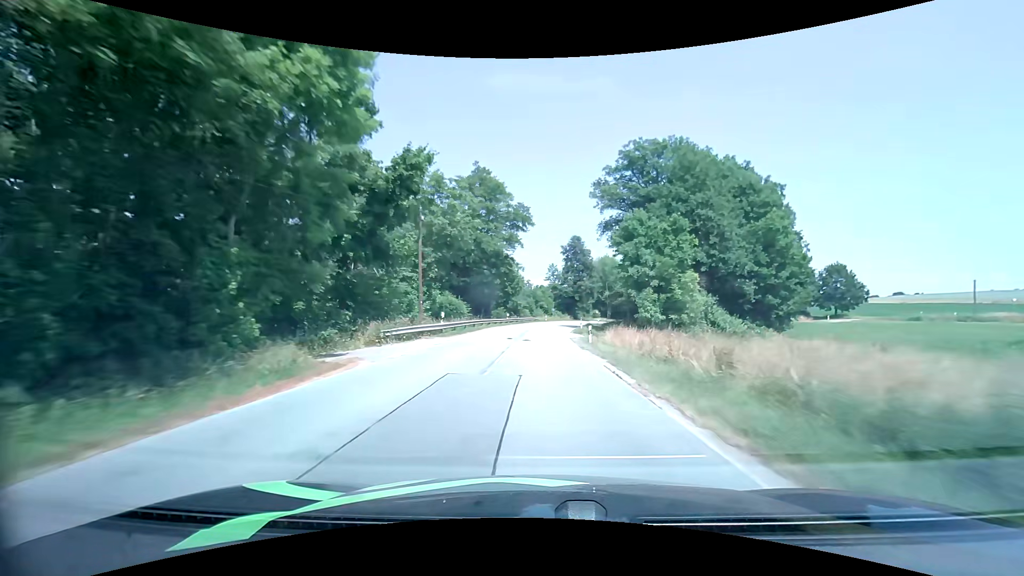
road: secondary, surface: asphalt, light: Day
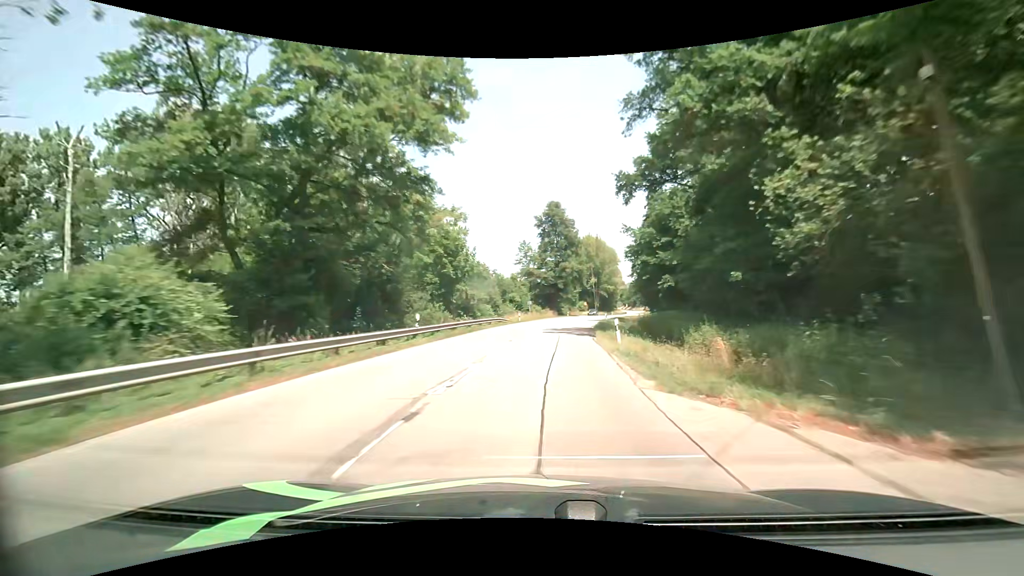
(+0.4, +36.5) m; +3°
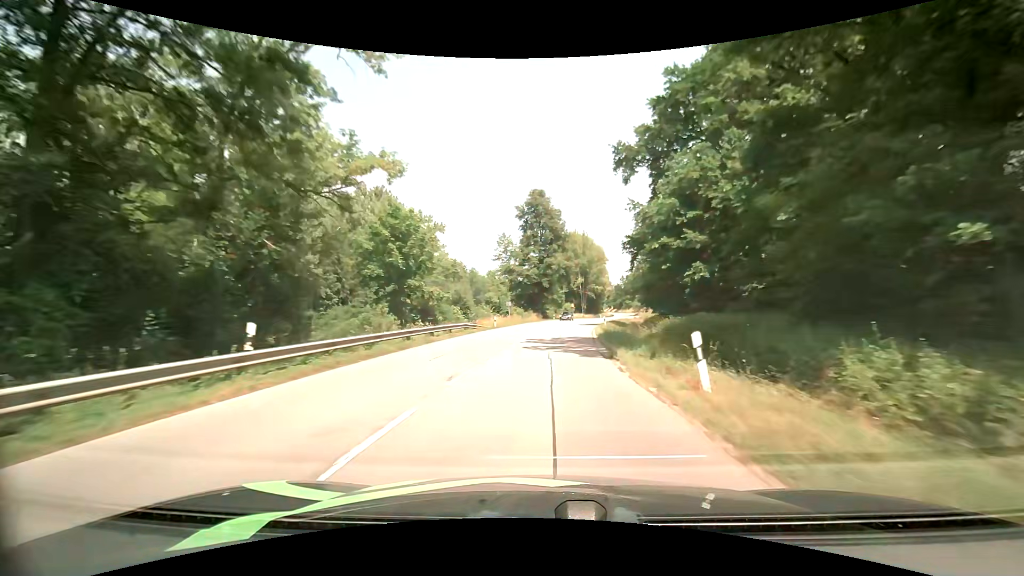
(+0.1, +11.9) m; +1°
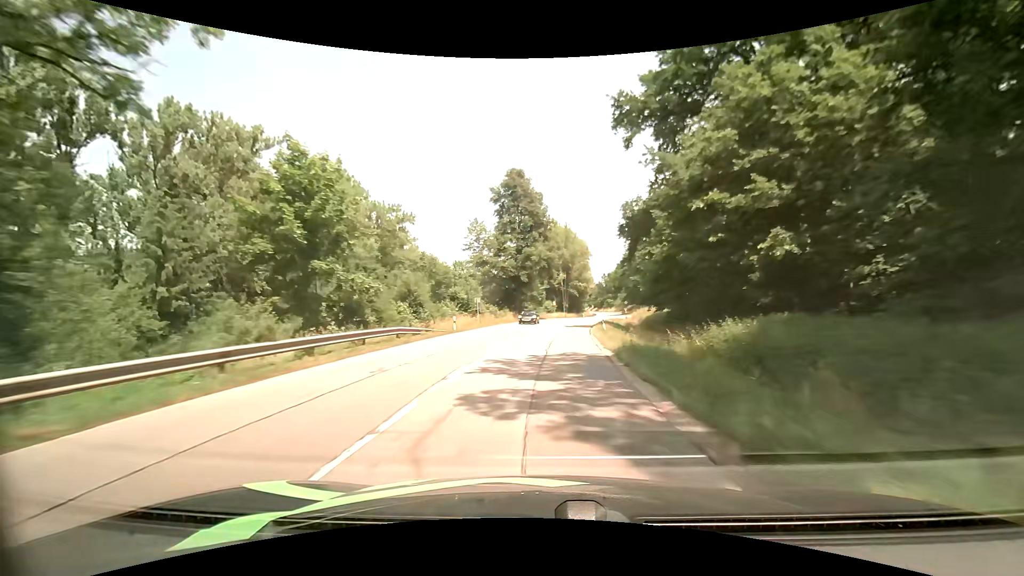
(+0.3, +11.8) m; +3°
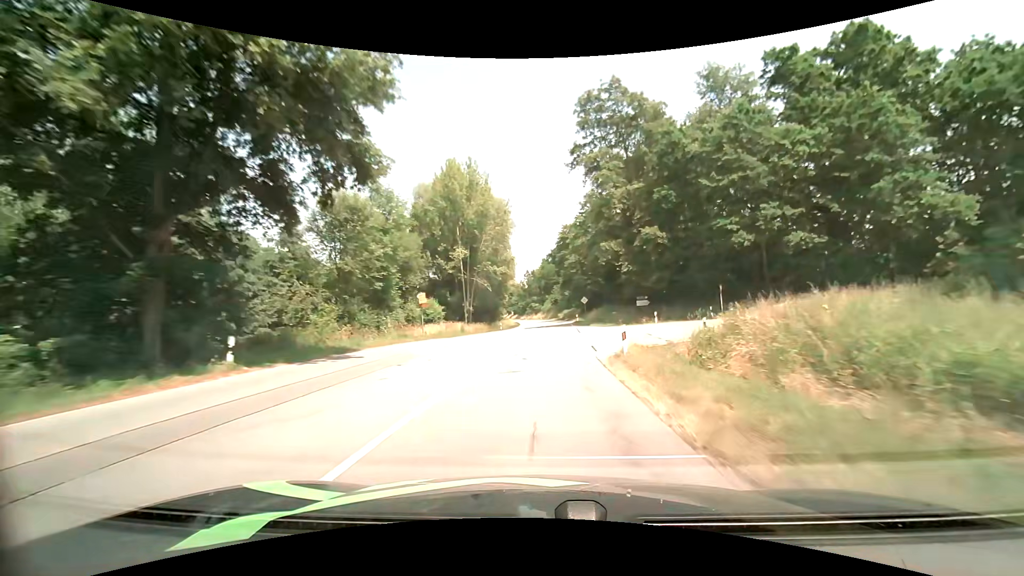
(+4.8, +58.8) m; +9°
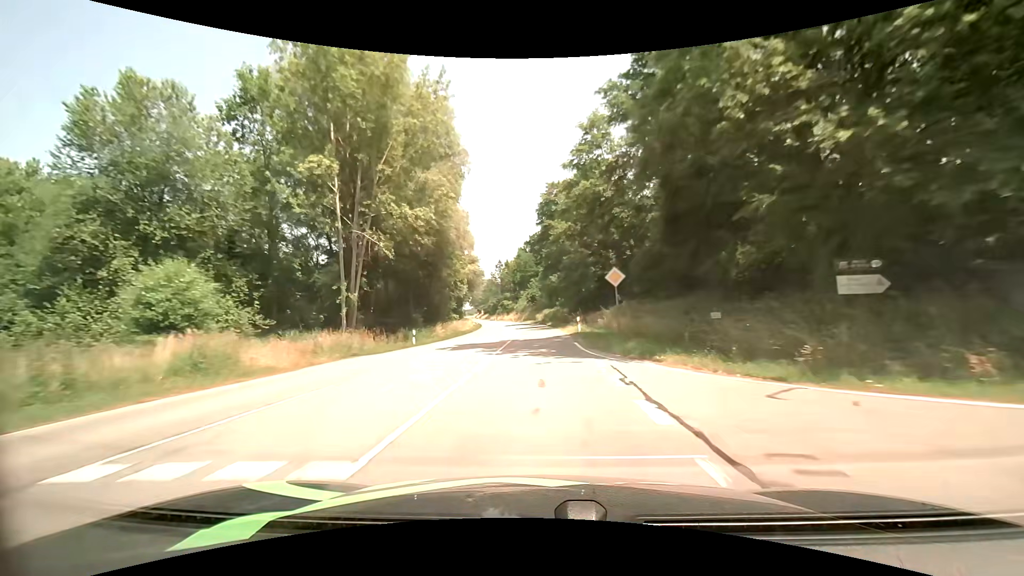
(+1.1, +36.7) m; +3°
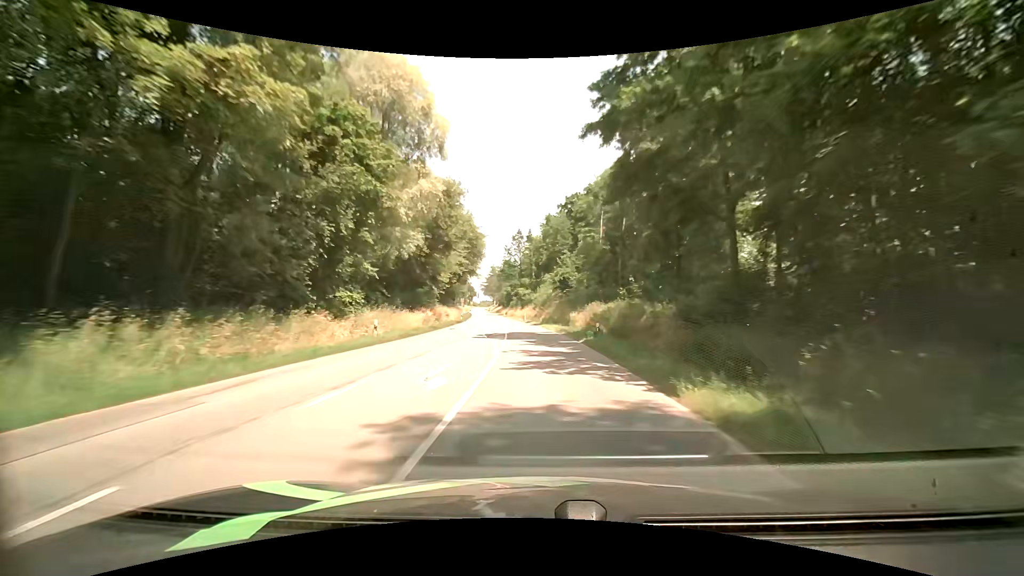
(-1.0, +51.2) m; -3°
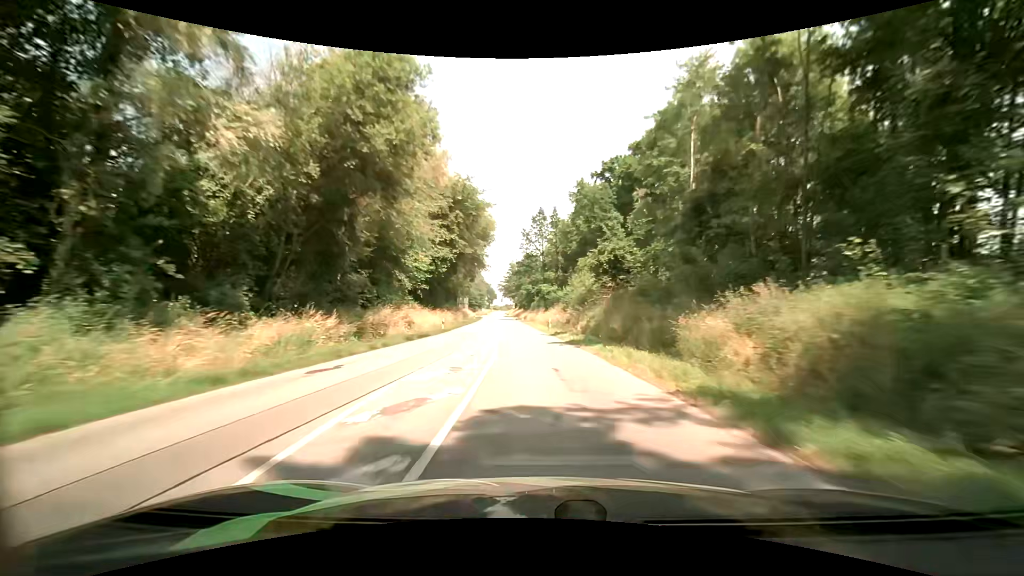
(-0.7, +26.5) m; -3°
(0, +10) (0, +20) (-1, +30) (-1, +40) (-2, +50) (-3, +60) (-4, +70) (-5, +80) (-6, +90) (-7, +100) m
